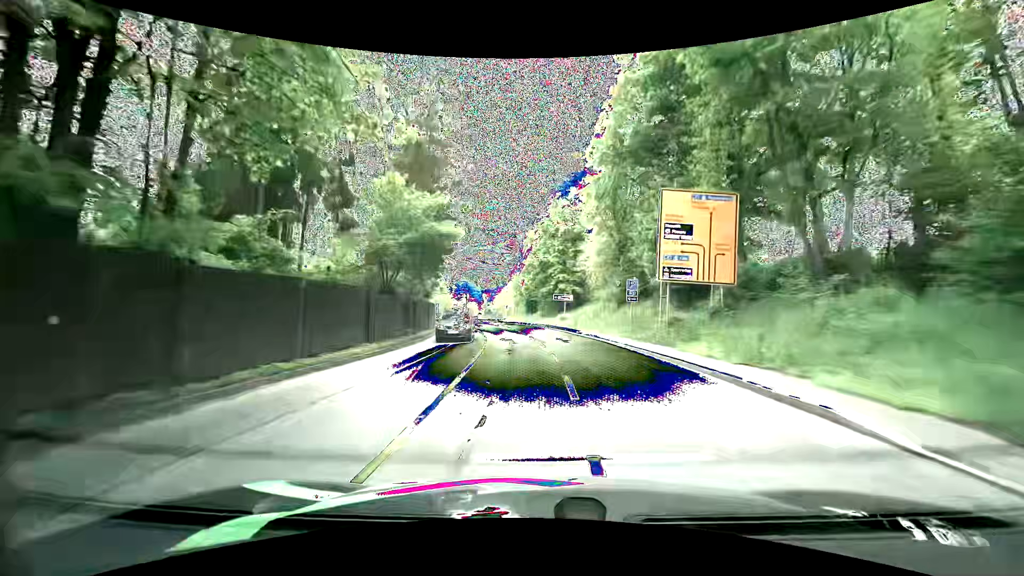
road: primary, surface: asphalt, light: Day
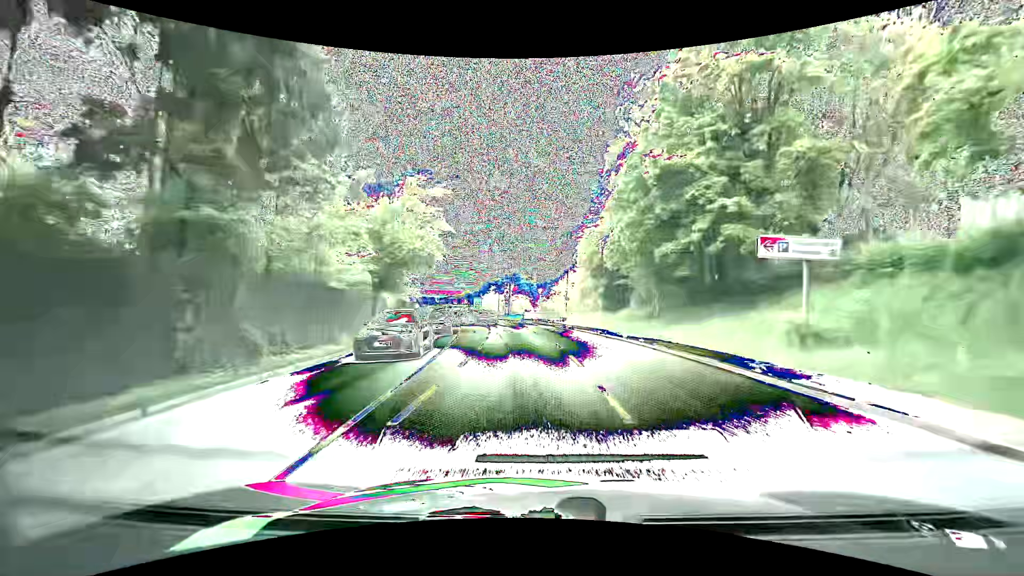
(-2.2, +37.8) m; -8°
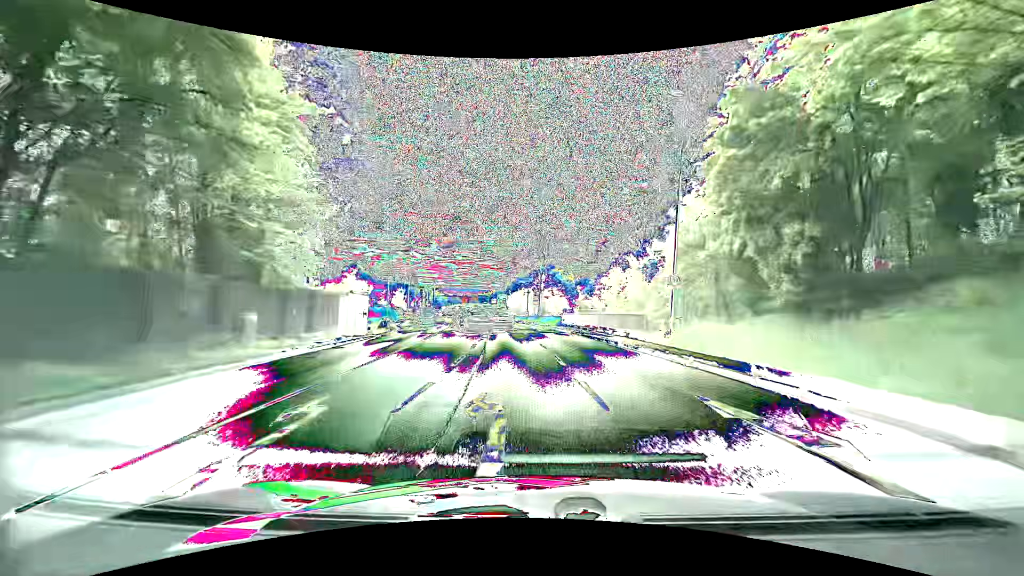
(-0.5, +28.6) m; -3°
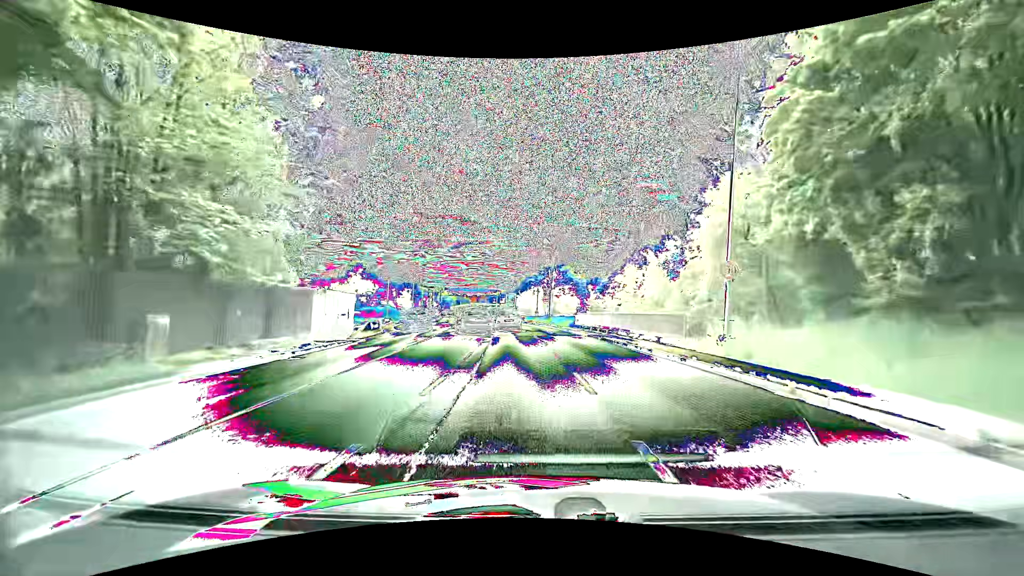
(-0.1, +4.4) m; -2°
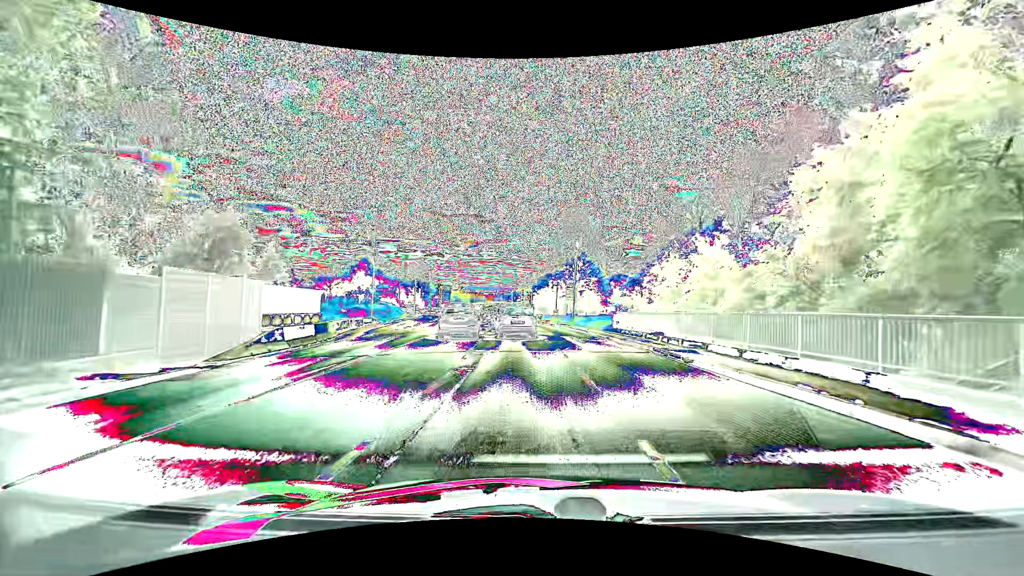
(-0.2, +11.9) m; -3°
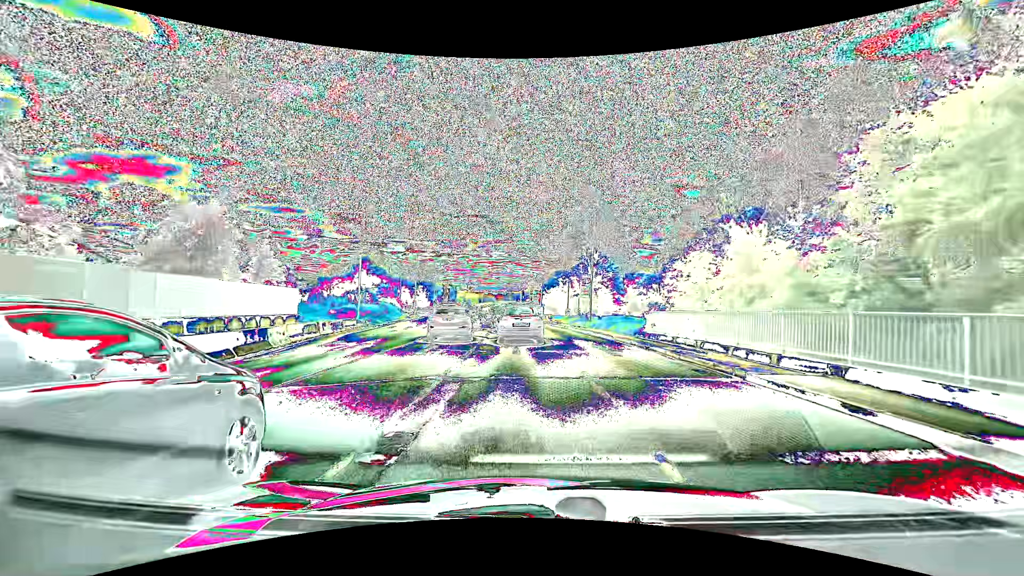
(0.0, +6.3) m; -1°
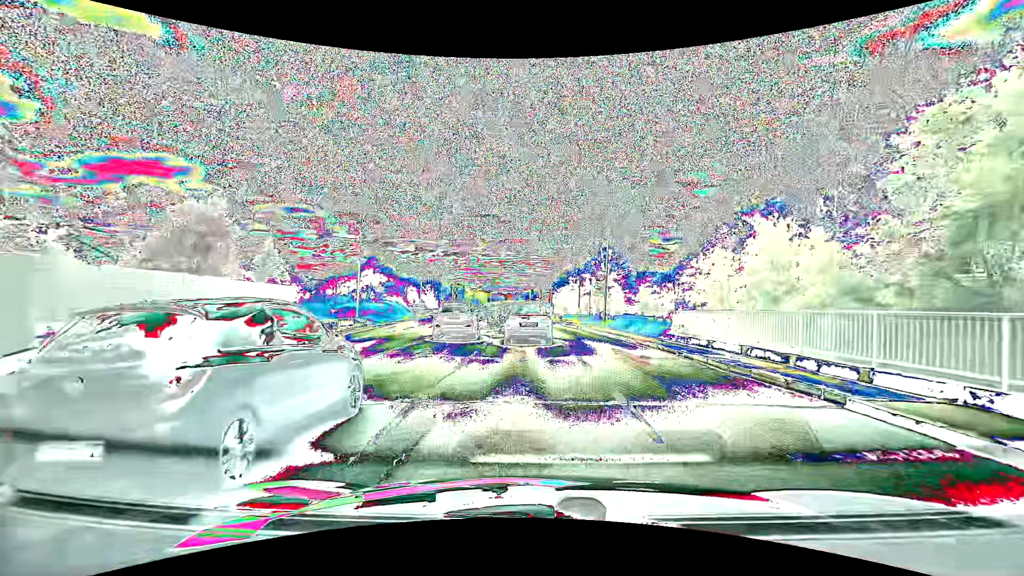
(0.0, +2.7) m; -1°
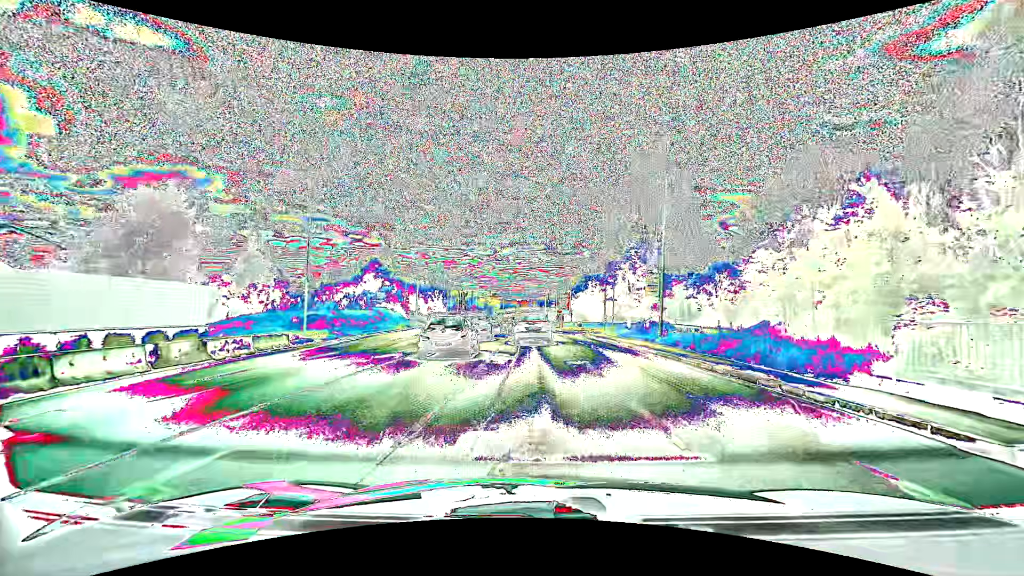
(-0.1, +12.0) m; -1°
(0, +10) (0, +20) (-1, +30) (-1, +40) (-2, +50) (-3, +60) (-3, +70) (-4, +80) (-5, +90) (-9, +99) m
